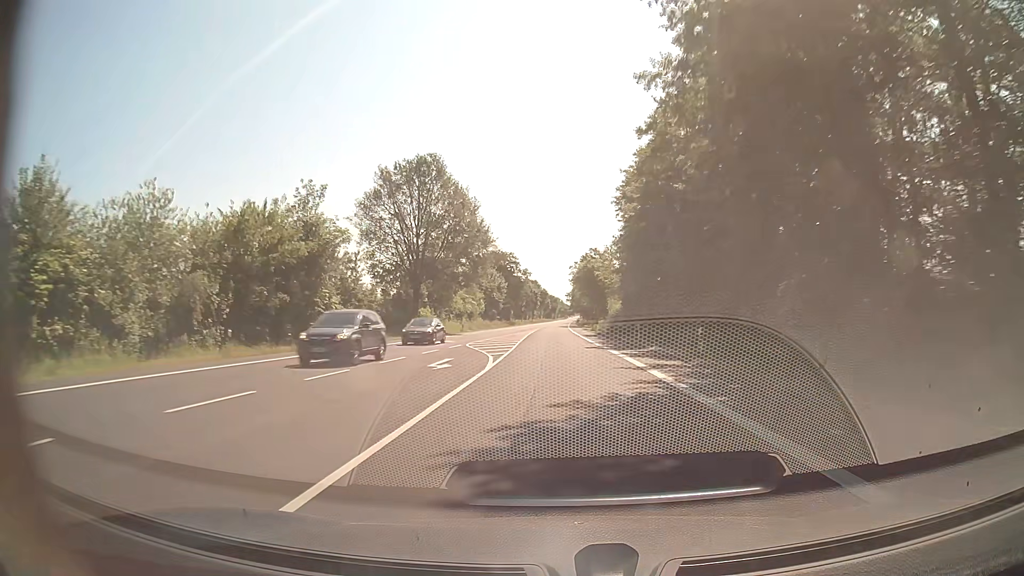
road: secondary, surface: asphalt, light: Day
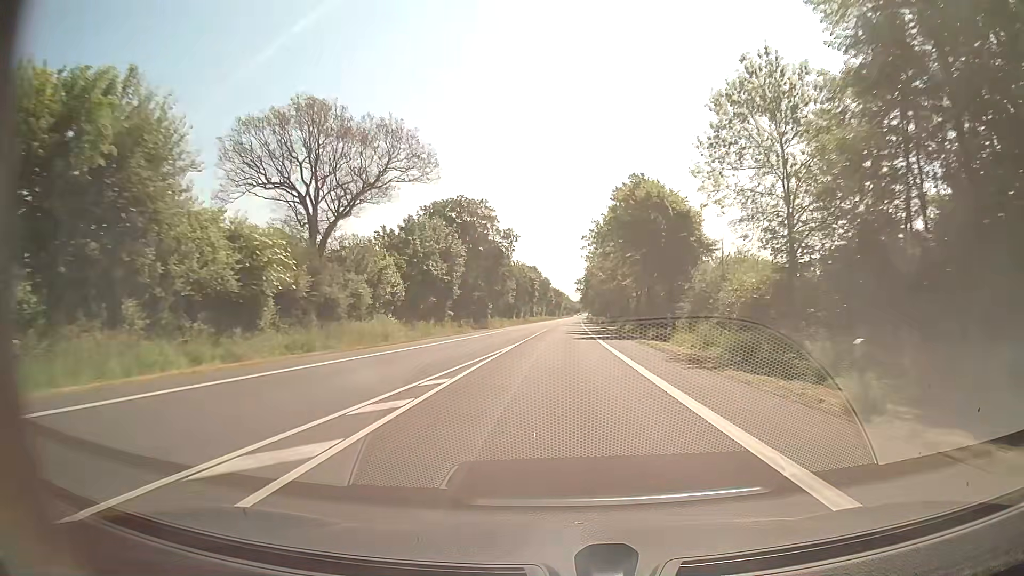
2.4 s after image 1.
(-0.5, +63.1) m; -1°
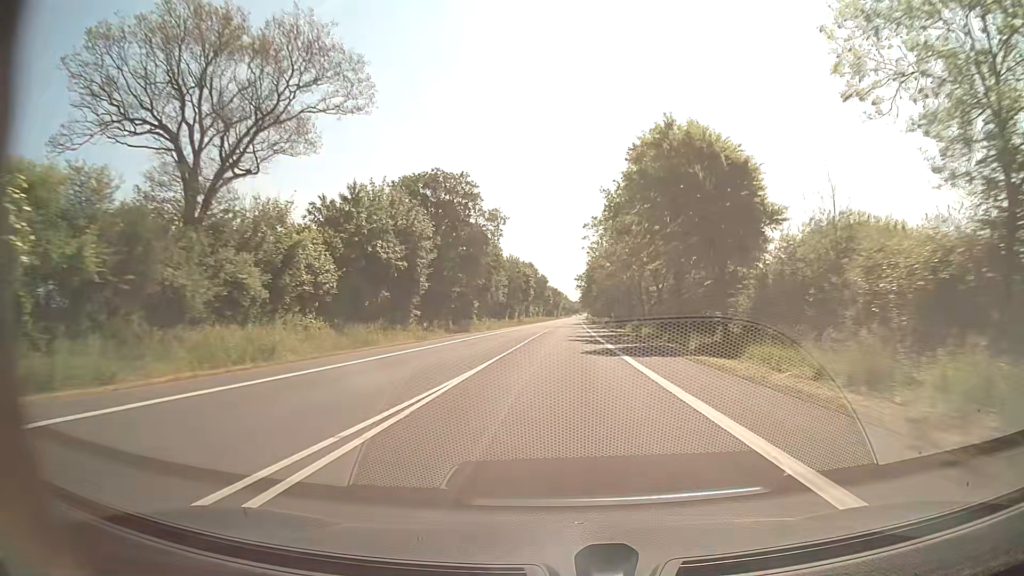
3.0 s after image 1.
(+0.1, +15.8) m; 0°
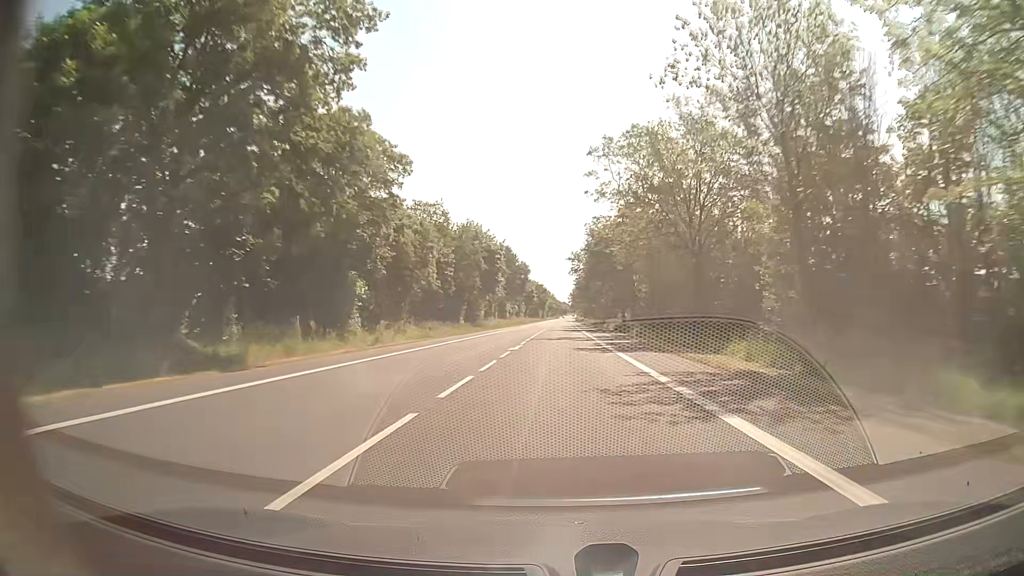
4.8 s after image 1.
(+0.3, +47.4) m; +1°
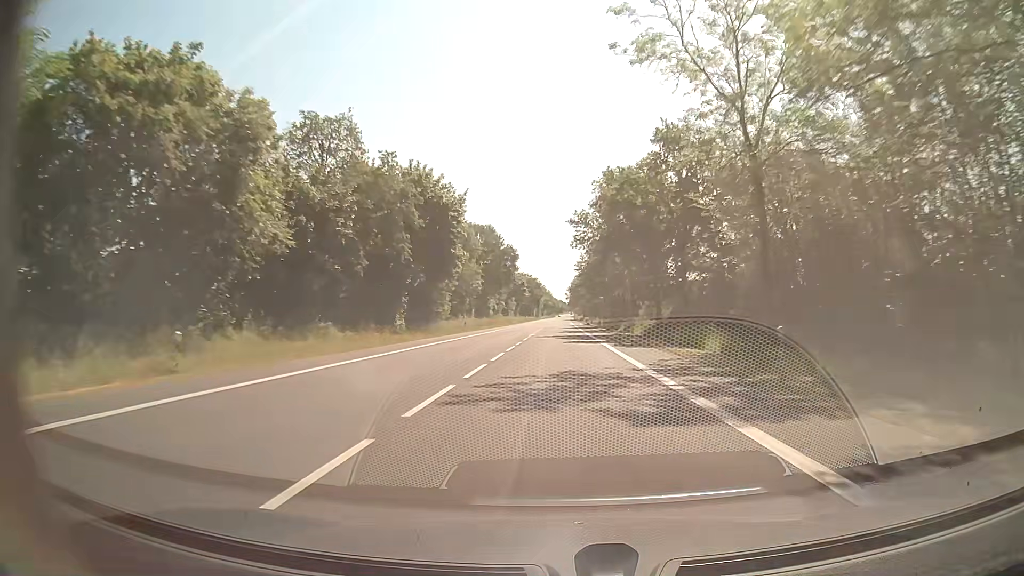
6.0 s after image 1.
(+0.2, +31.6) m; 0°
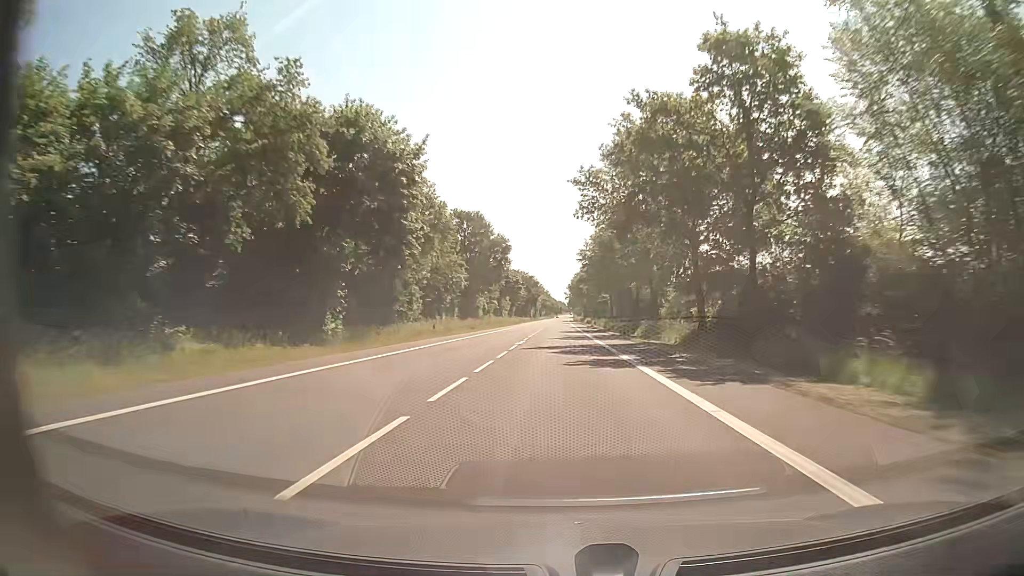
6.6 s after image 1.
(0.0, +15.8) m; 0°
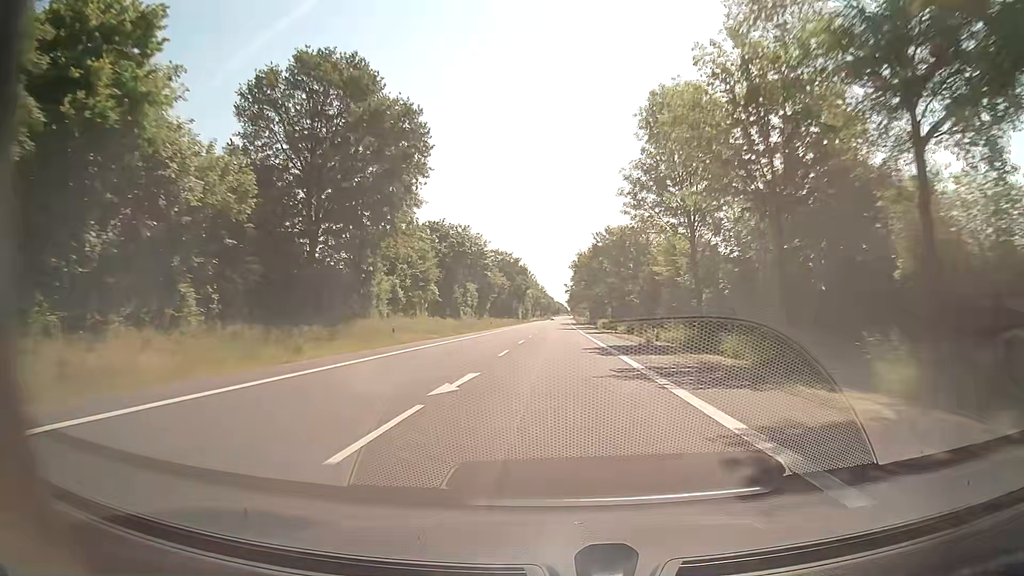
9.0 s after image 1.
(+0.1, +63.2) m; 0°
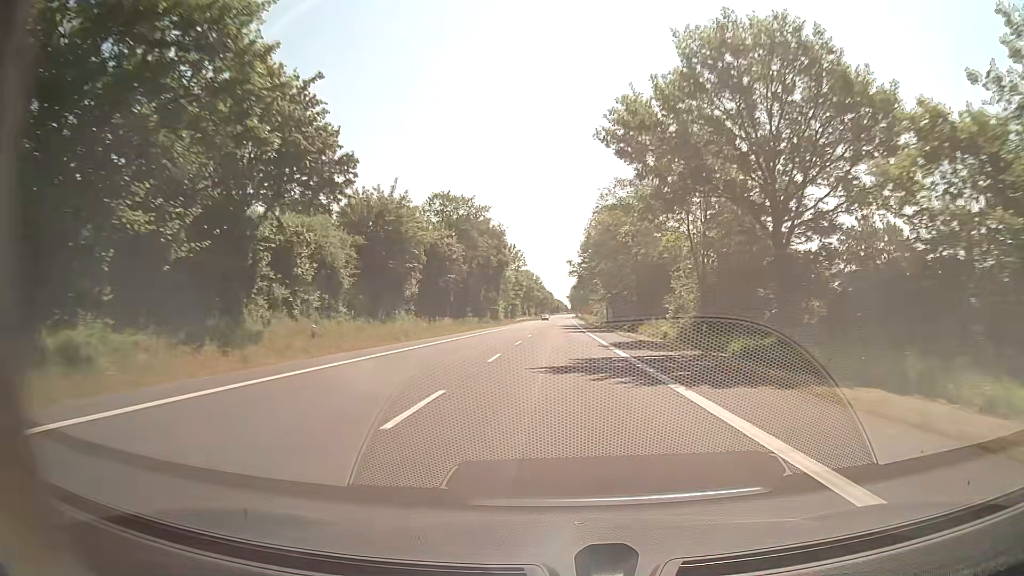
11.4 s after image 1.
(0.0, +63.2) m; 0°
(0, +10) (0, +20) (0, +30) (0, +40) (0, +50) (0, +60) (0, +70) (0, +80) (0, +90) (0, +100) m
